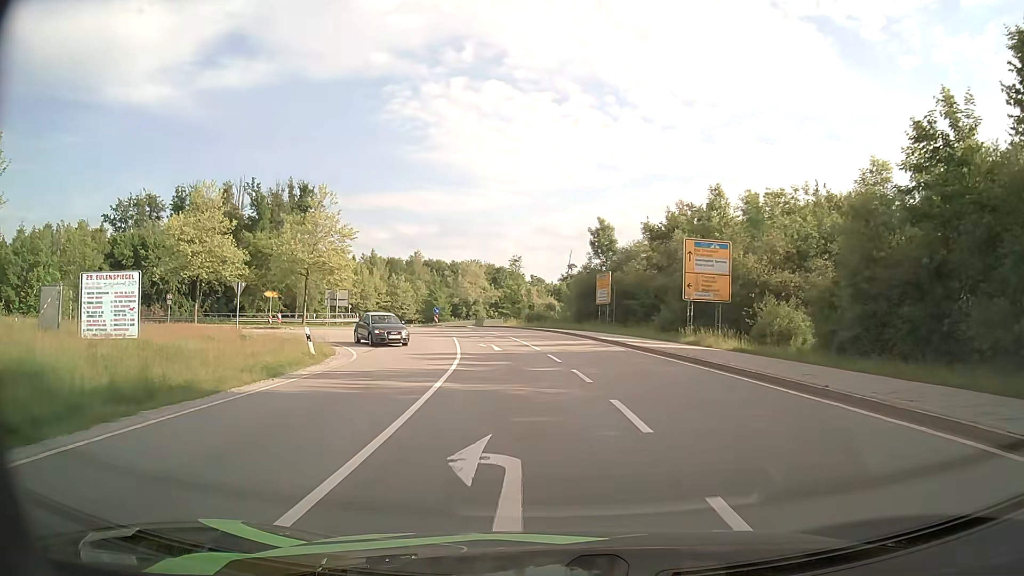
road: secondary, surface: asphalt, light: Day
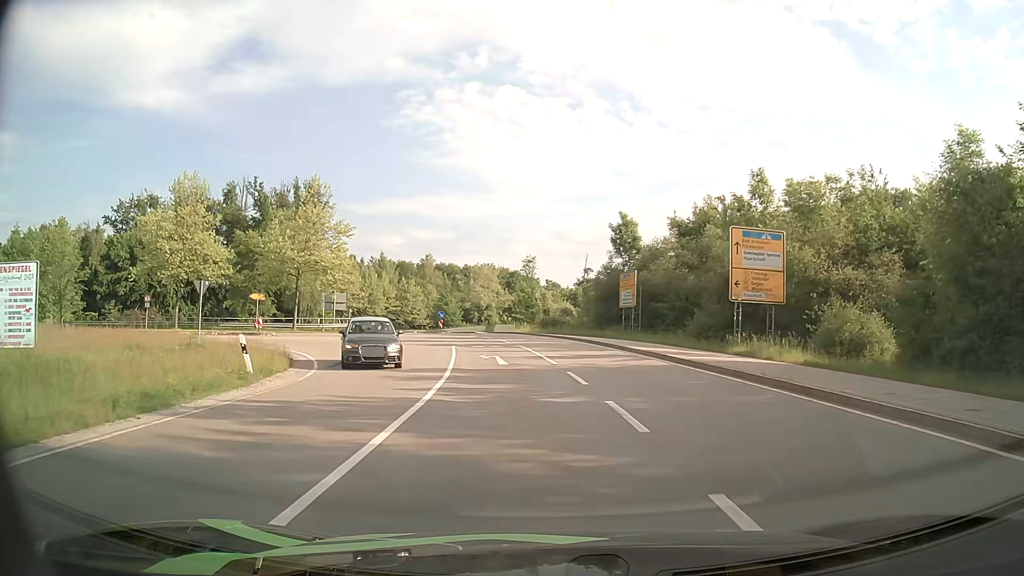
(-0.1, +5.8) m; -1°
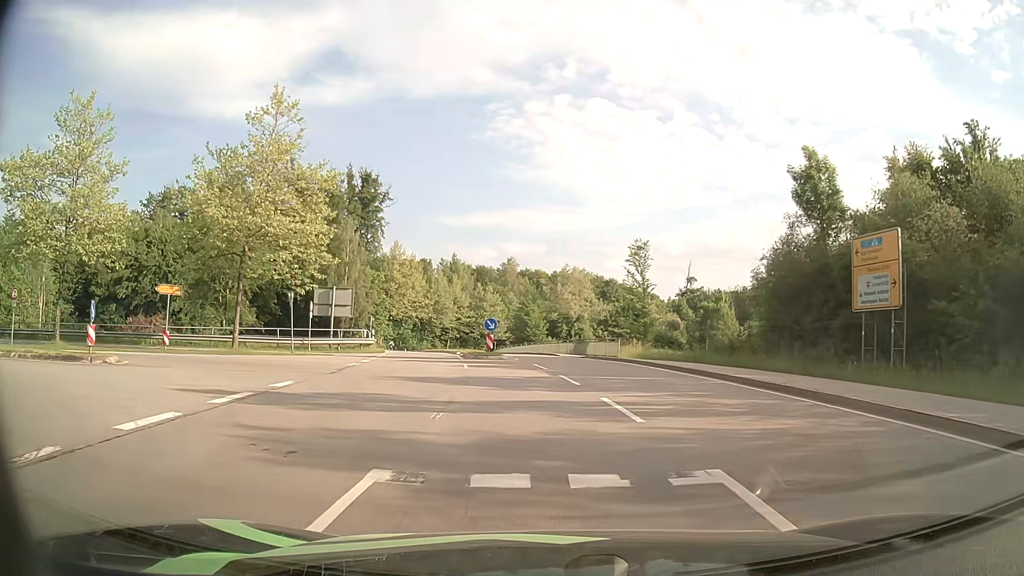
(-1.7, +24.0) m; -8°
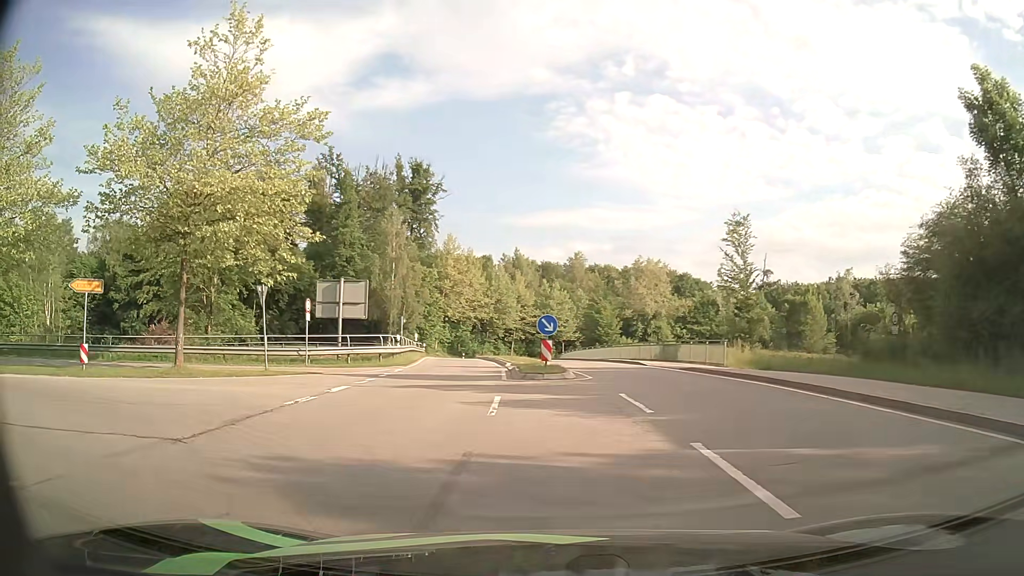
(-0.3, +10.4) m; -5°
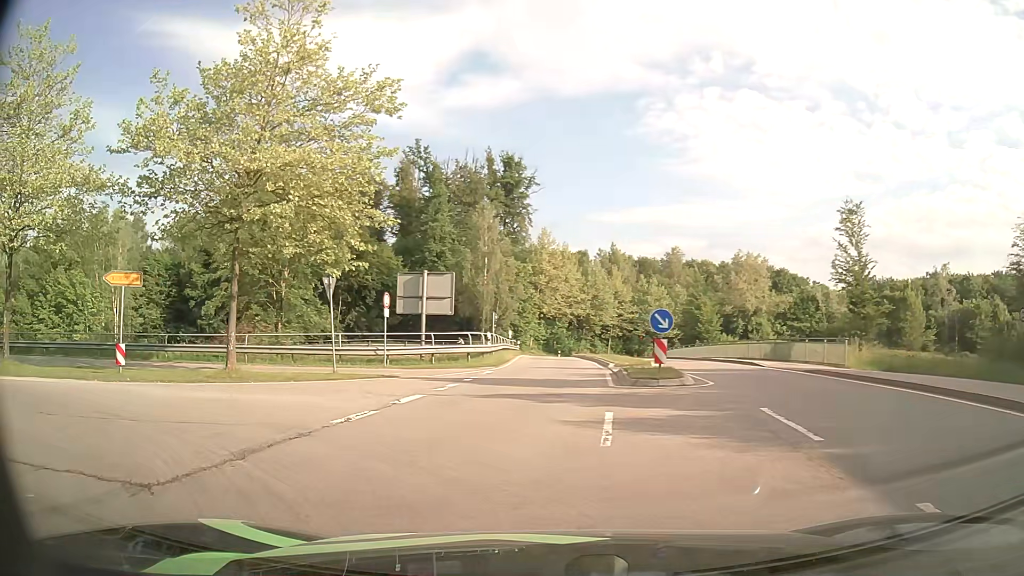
(-0.2, +2.9) m; -8°
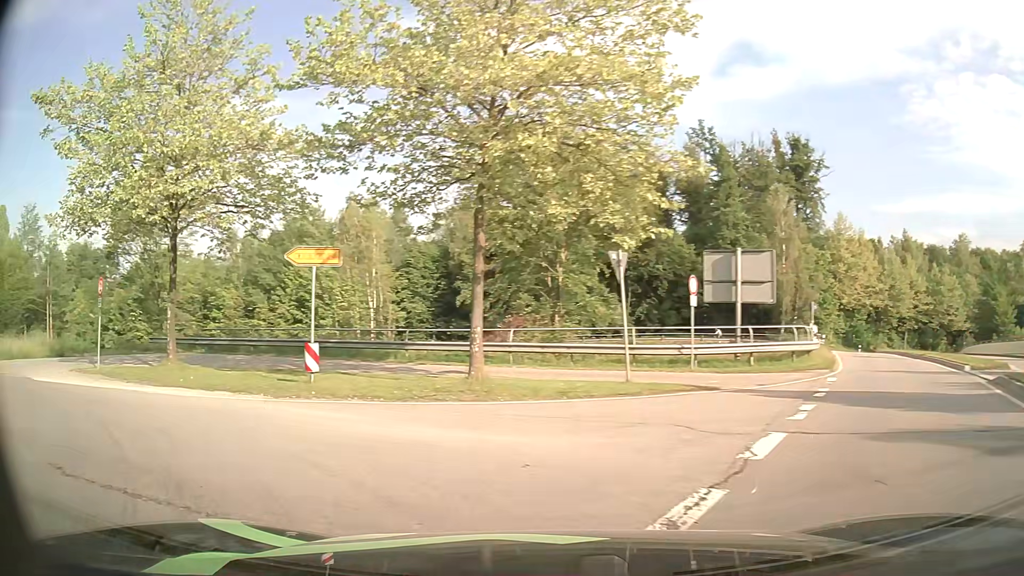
(-1.2, +5.8) m; -25°
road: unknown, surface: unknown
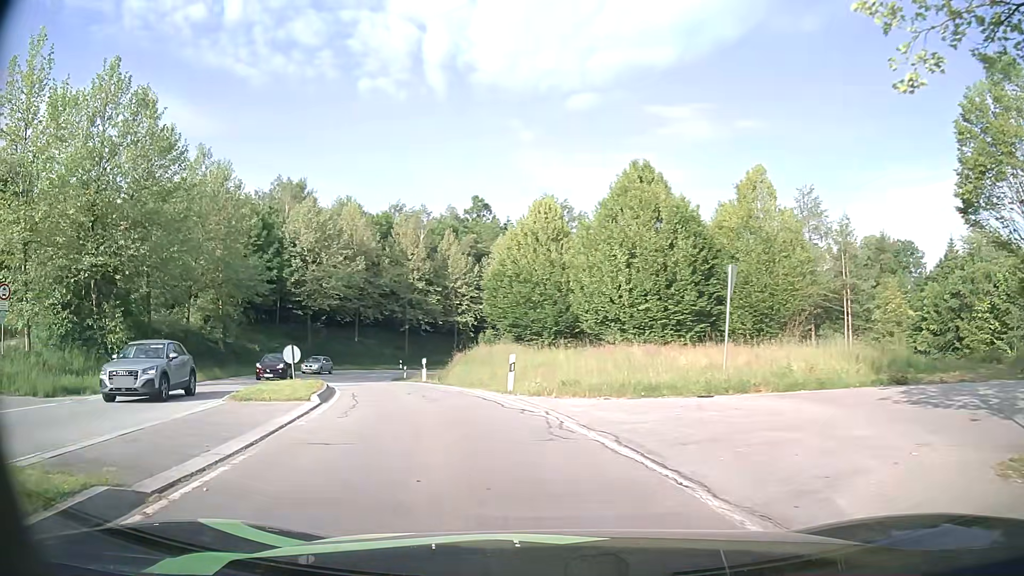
(-9.7, +11.6) m; -70°
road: primary_link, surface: asphalt
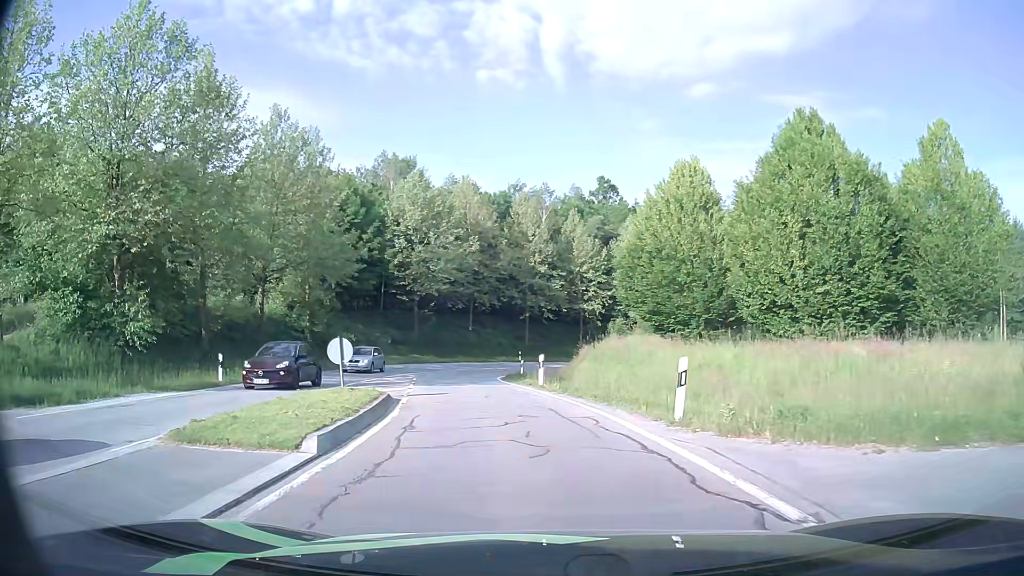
(-0.7, +7.5) m; -10°
(-1, +10) (-2, +20) (-4, +30) (-5, +40) (-4, +50) (-2, +59) (+3, +68) (+10, +75) (+19, +79) (+29, +81) m
